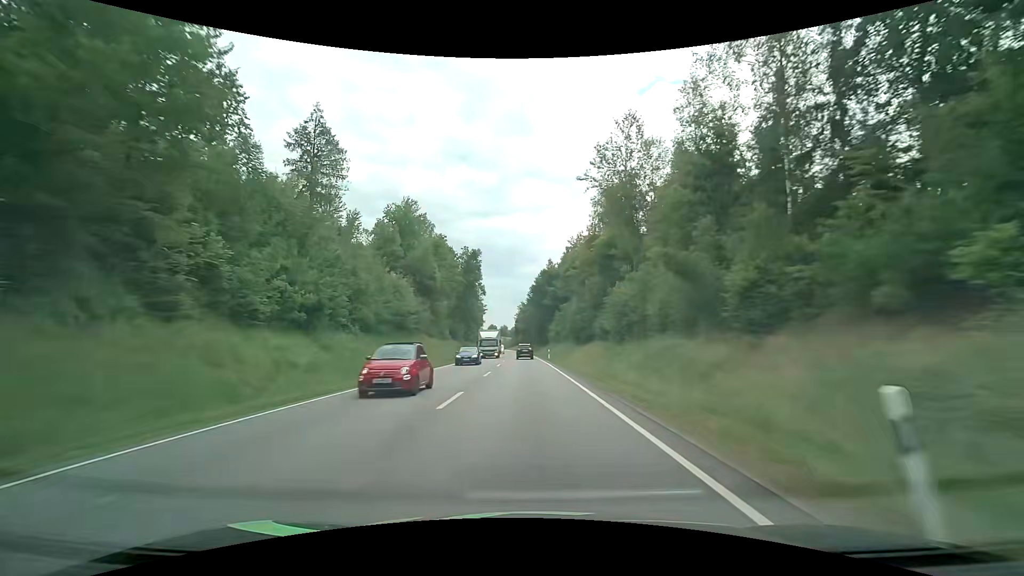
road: primary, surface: asphalt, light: Day
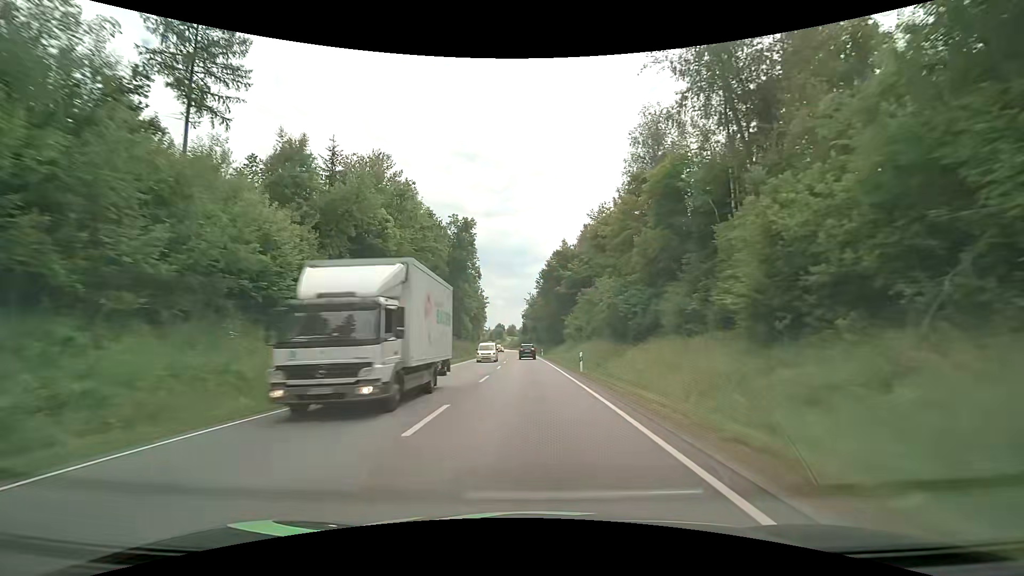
(-0.4, +27.3) m; -1°
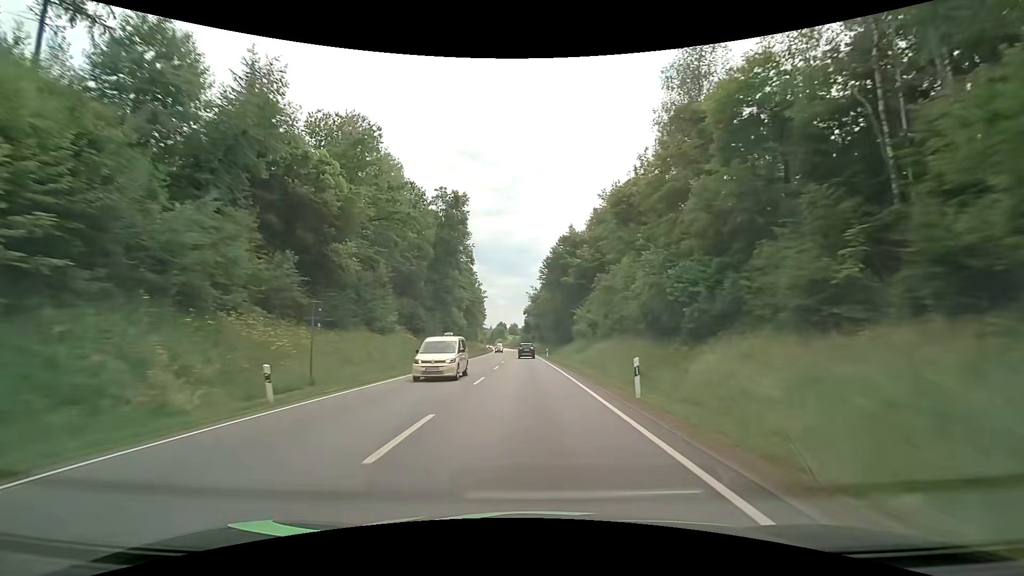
(-0.1, +13.8) m; -1°
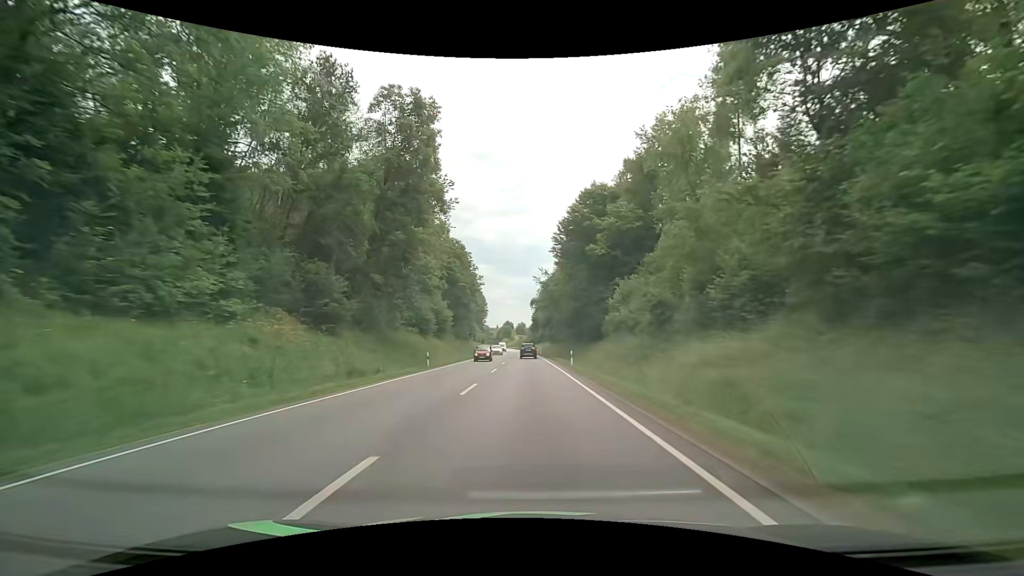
(-0.1, +27.8) m; -1°
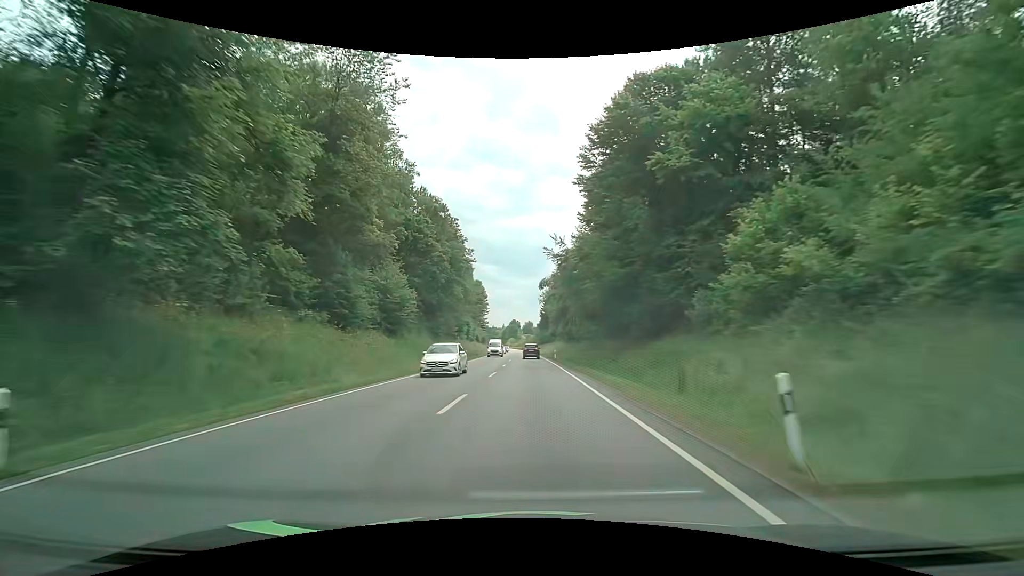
(-0.2, +28.1) m; -1°
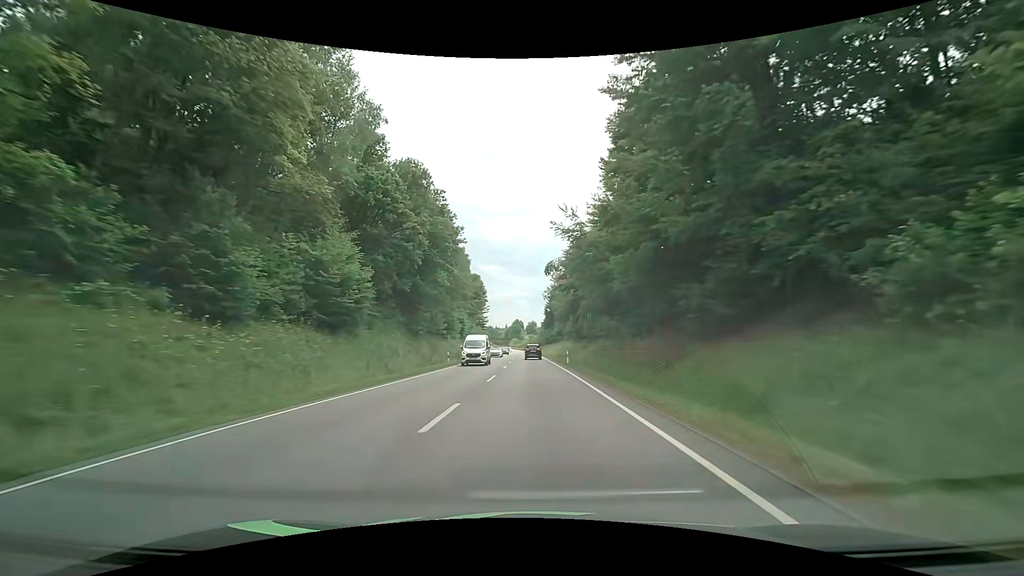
(0.0, +14.2) m; 0°
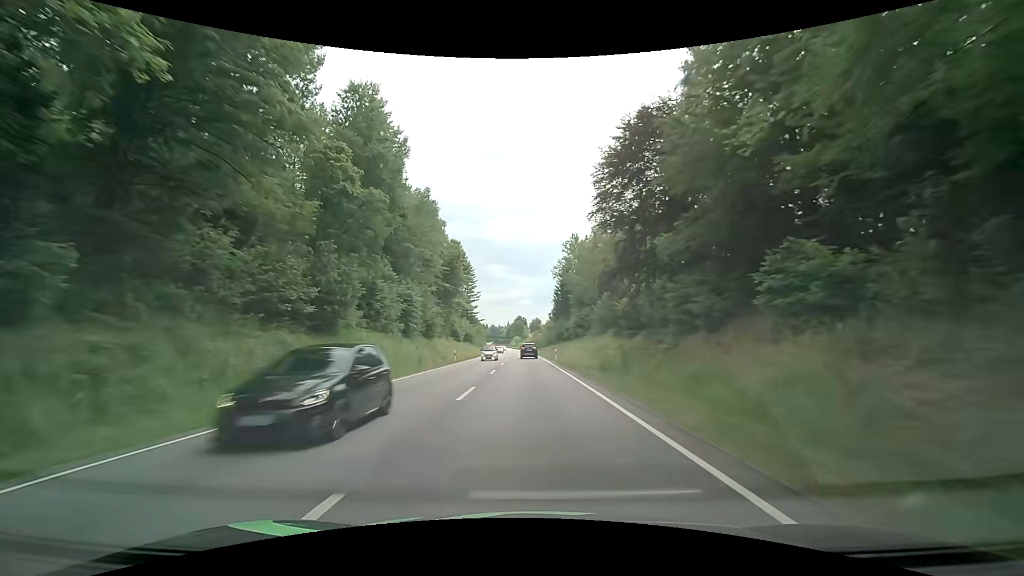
(-0.6, +43.3) m; -1°
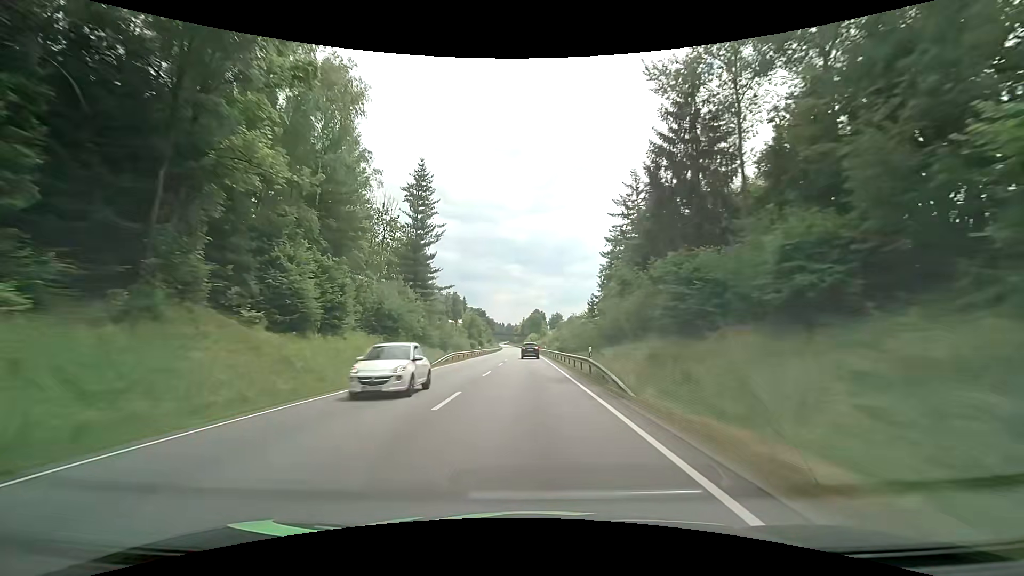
(-1.5, +74.0) m; -3°
(0, +10) (0, +20) (0, +30) (0, +40) (0, +50) (-1, +60) (-1, +70) (-1, +80) (-1, +90) (-1, +100) m
